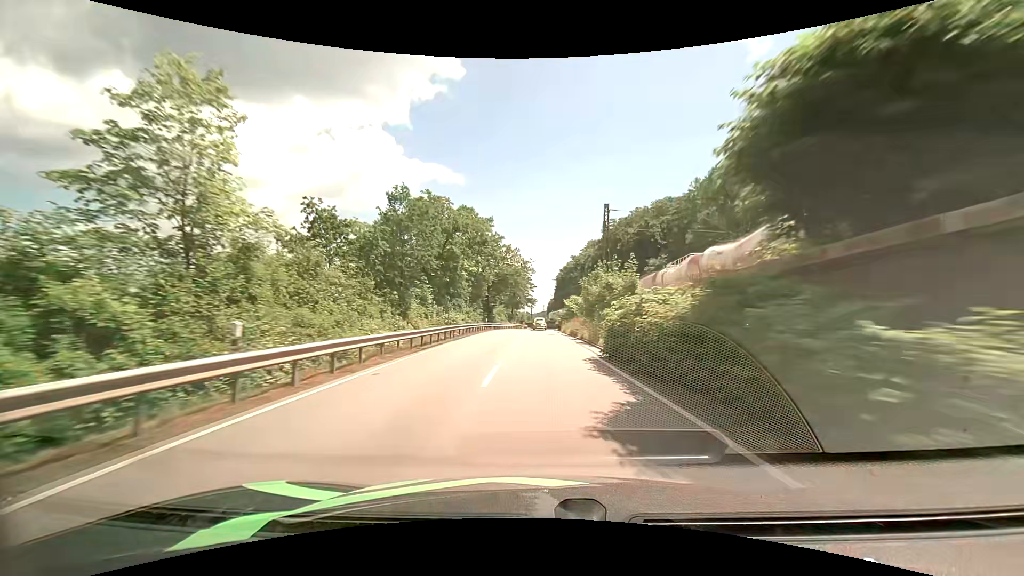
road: primary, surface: asphalt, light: Day
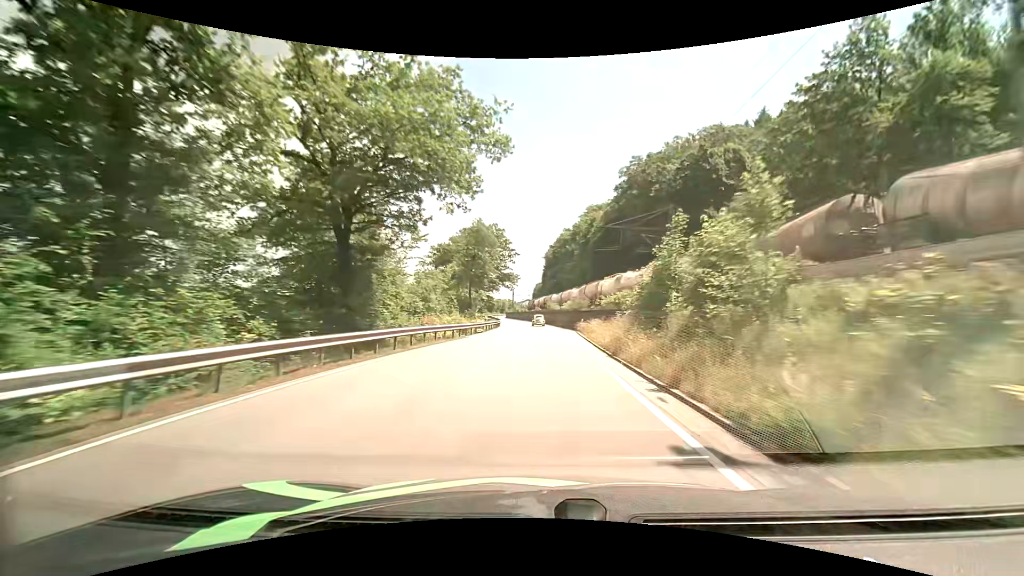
(+0.1, +59.1) m; +2°
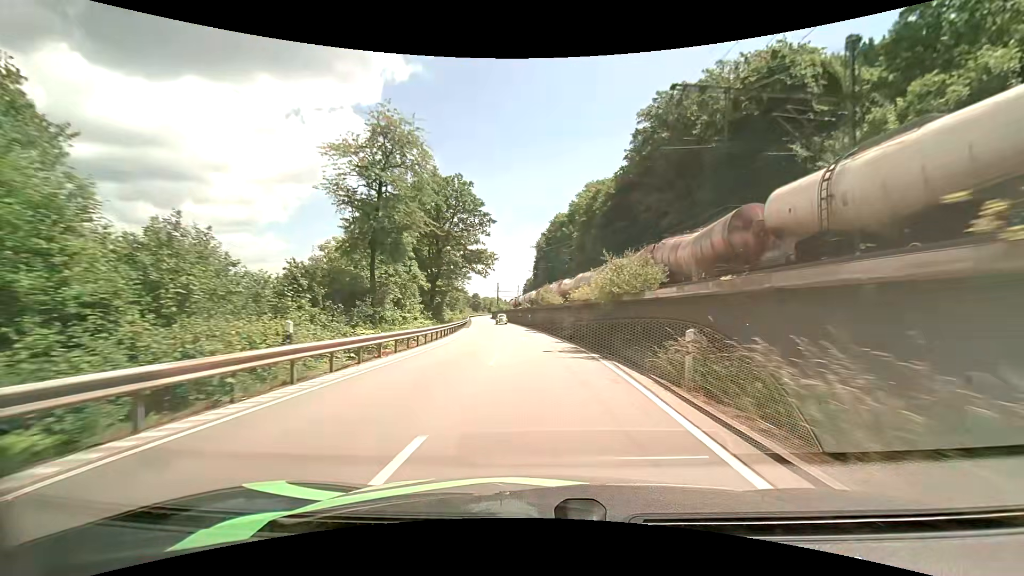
(+0.7, +32.2) m; +1°
(0, +10) (0, +20) (-1, +30) (-2, +40) (-3, +50) (-4, +60) (-5, +70) (-6, +80) (-7, +90) (-9, +100) m
